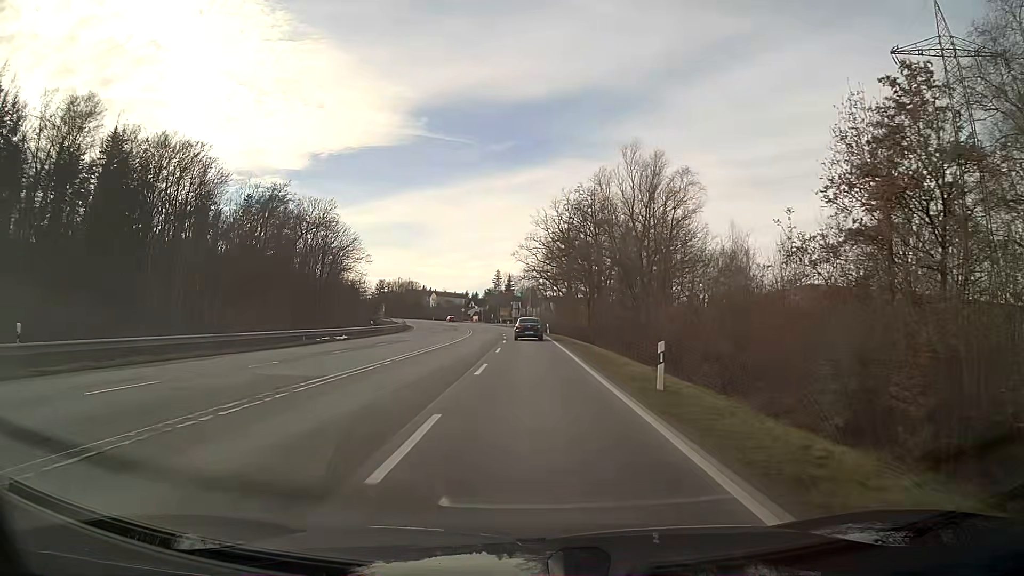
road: secondary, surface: asphalt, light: Day
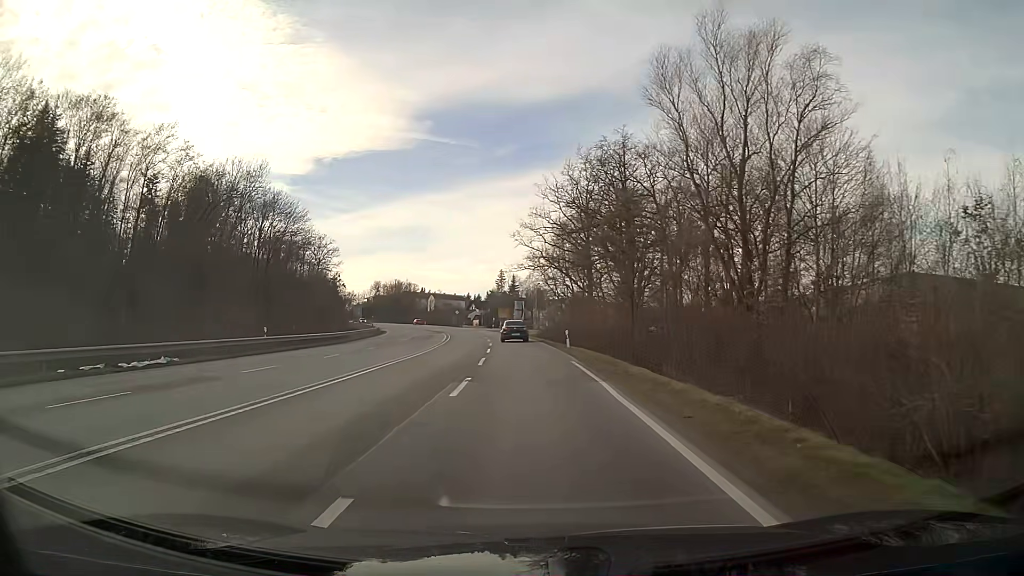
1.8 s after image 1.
(-0.1, +26.9) m; -1°
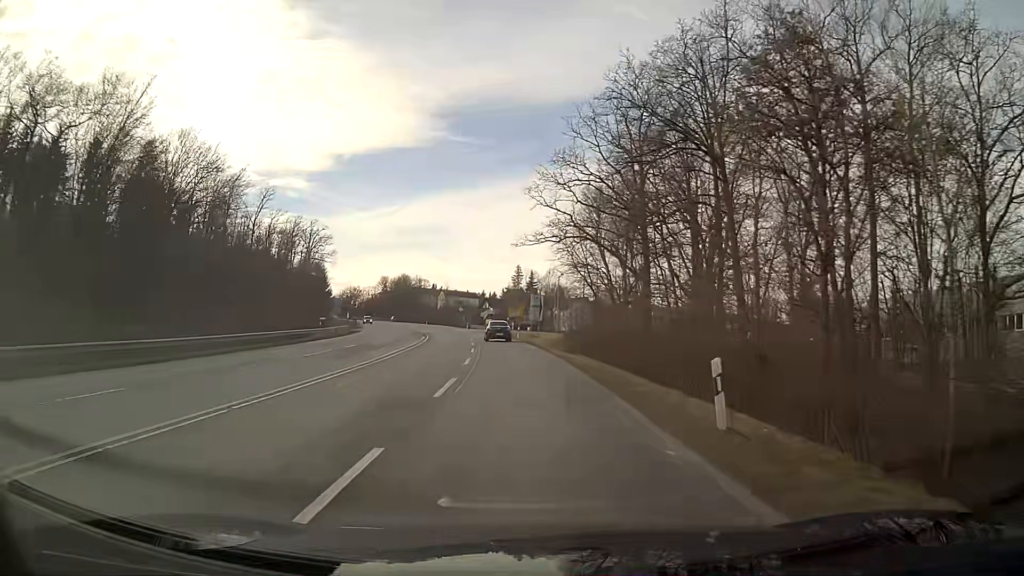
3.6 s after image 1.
(-0.3, +26.9) m; -1°
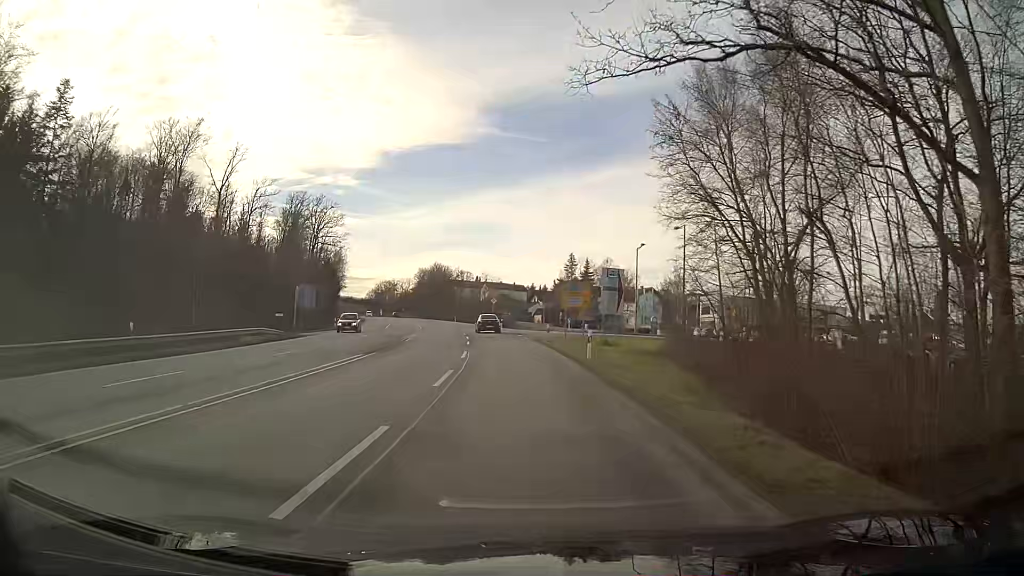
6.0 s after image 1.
(-1.4, +35.0) m; -5°
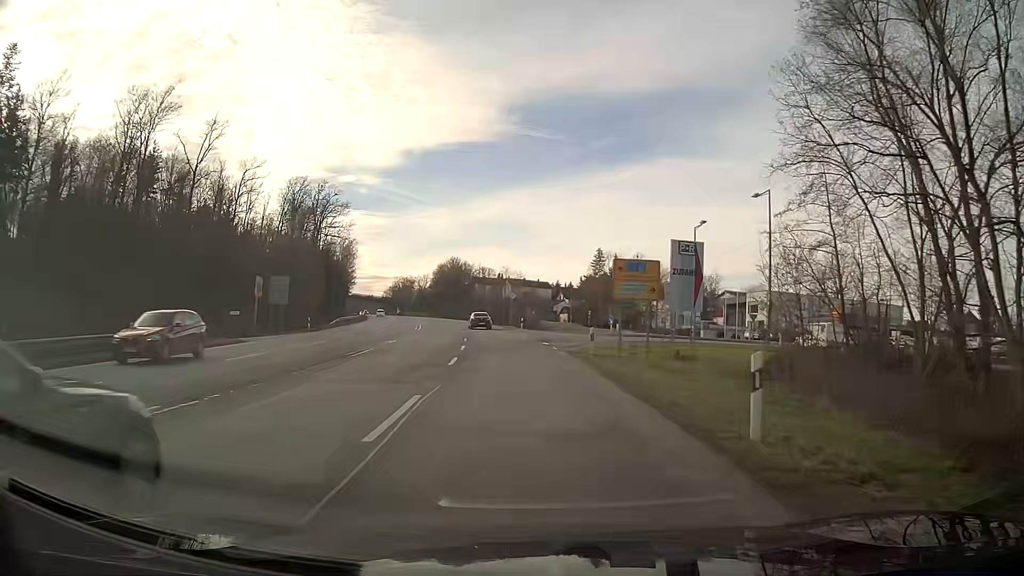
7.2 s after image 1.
(-0.2, +15.3) m; -2°
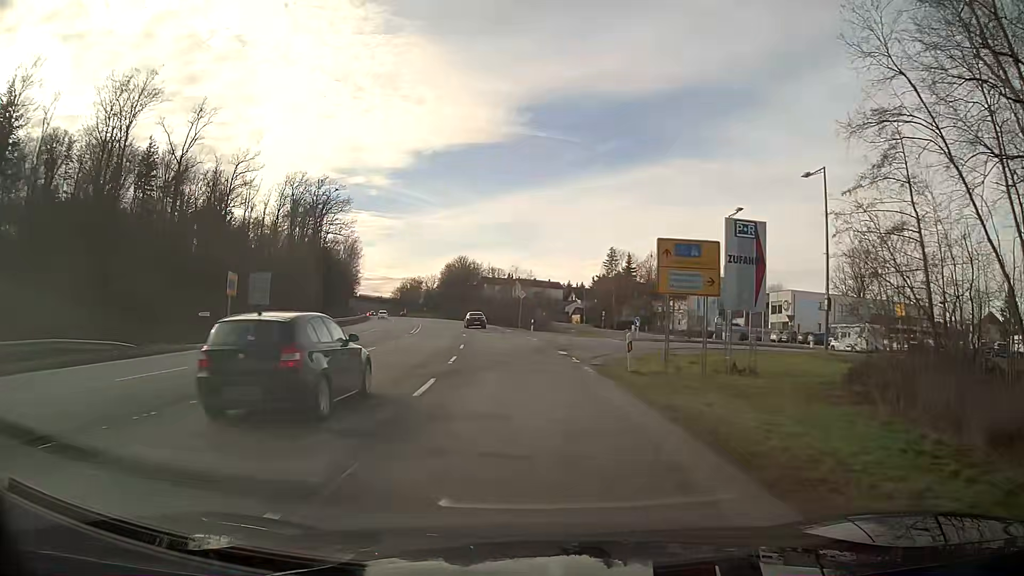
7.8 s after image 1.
(-0.1, +6.7) m; -1°
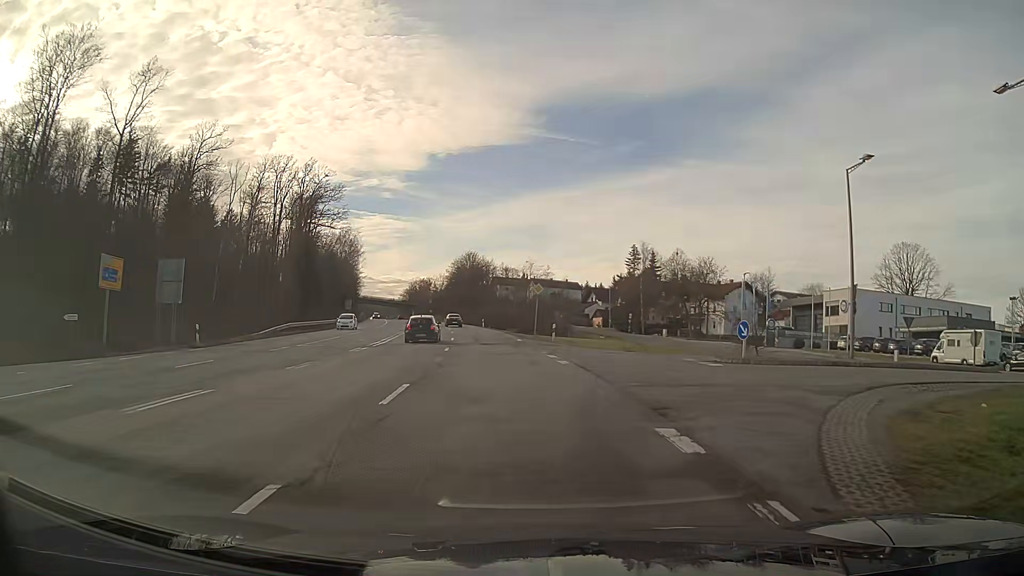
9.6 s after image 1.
(-0.2, +16.2) m; +2°
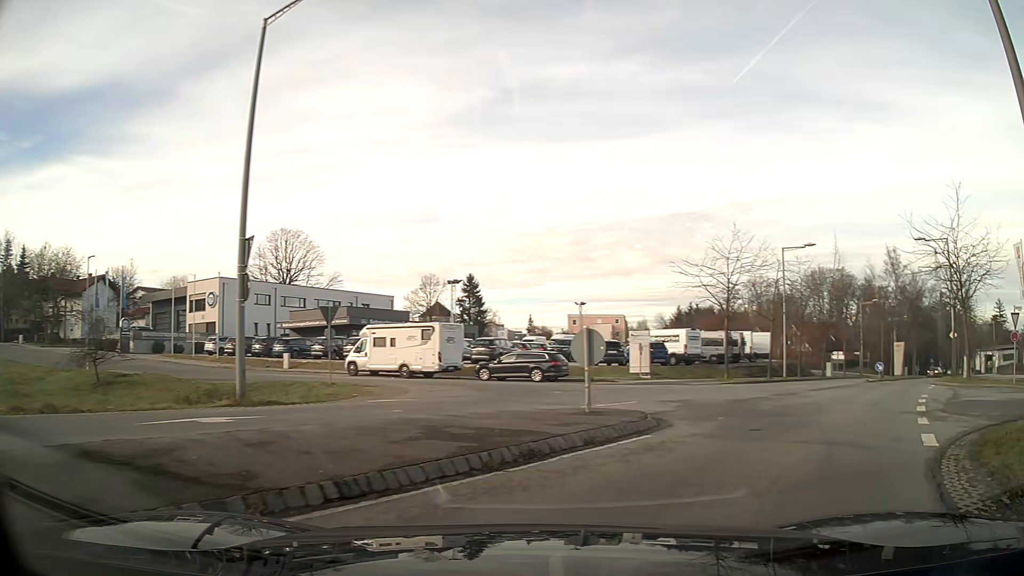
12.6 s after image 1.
(+6.2, +15.0) m; +57°
(+2, +10) (+5, +19) (0, +28) (-9, +32) (-18, +36) (-27, +40) (-37, +44) (-42, +51) (-38, +61) (-35, +70) m
